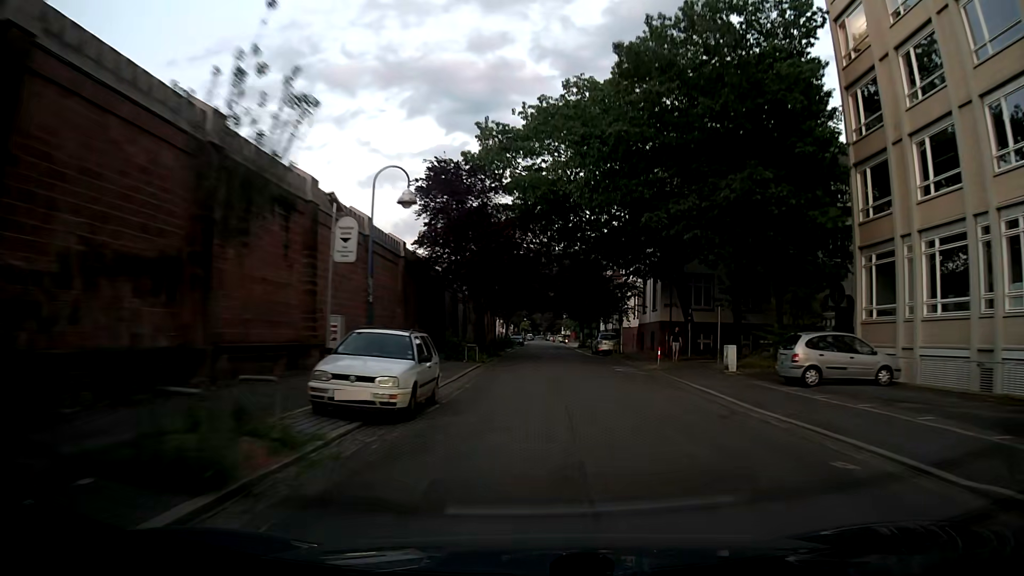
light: Day
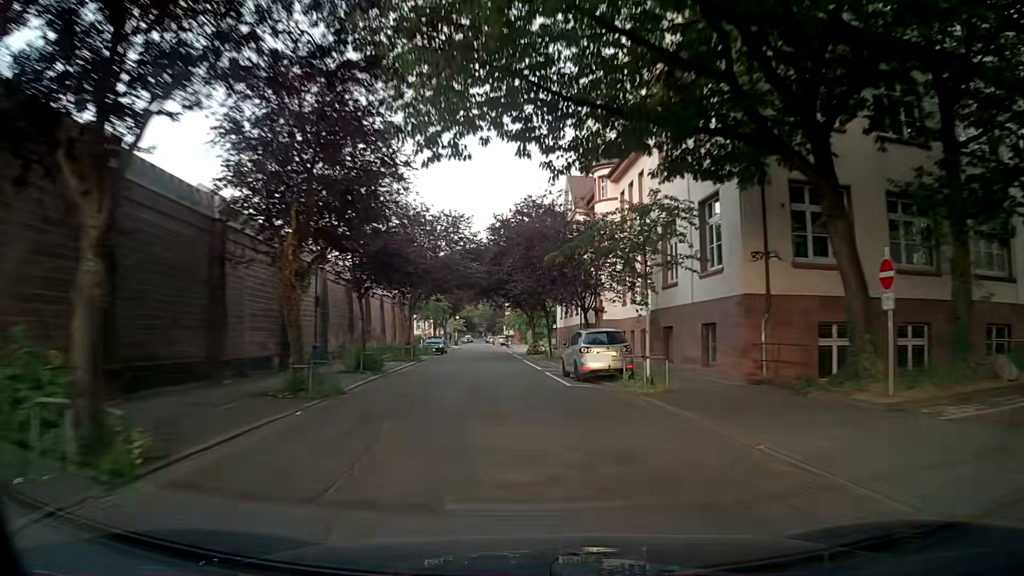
(+1.1, +27.0) m; +4°
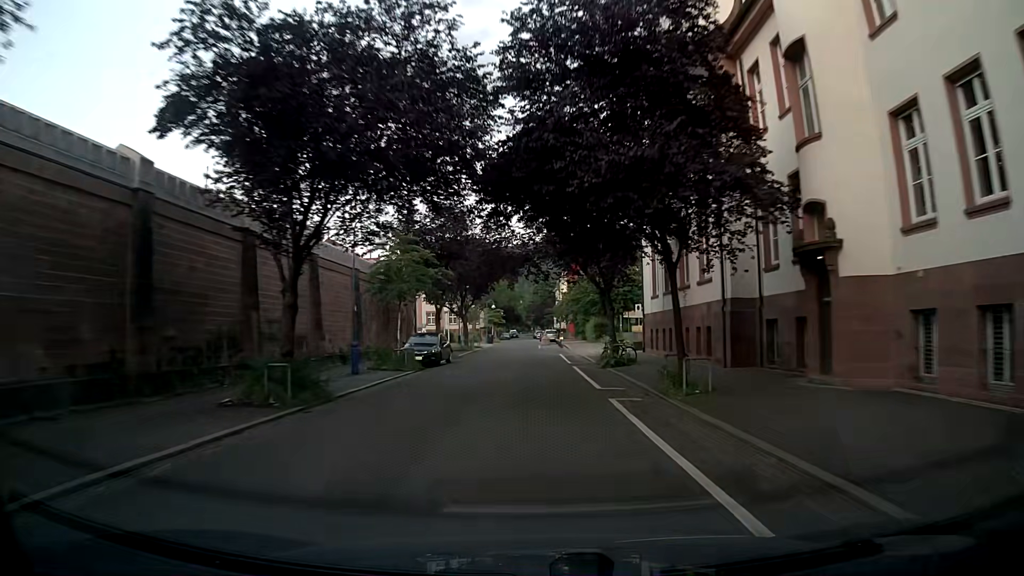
(-0.8, +26.2) m; -5°
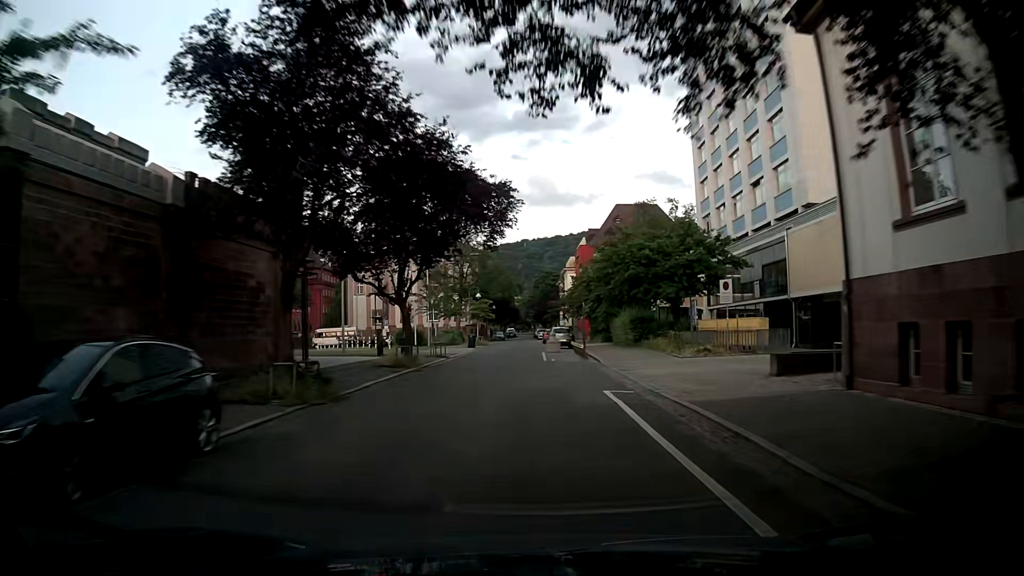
(+0.6, +24.4) m; +1°
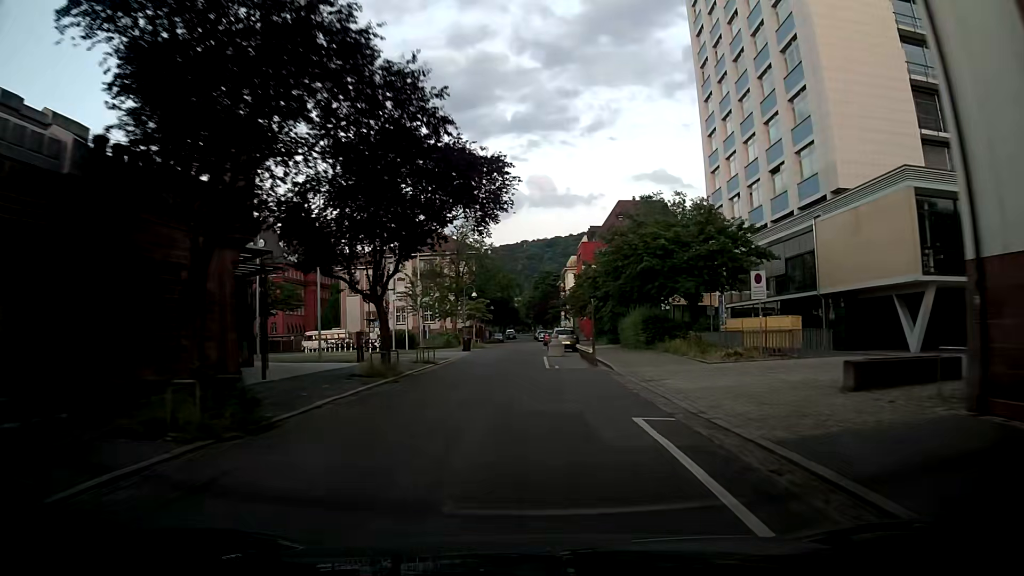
(0.0, +4.3) m; 0°
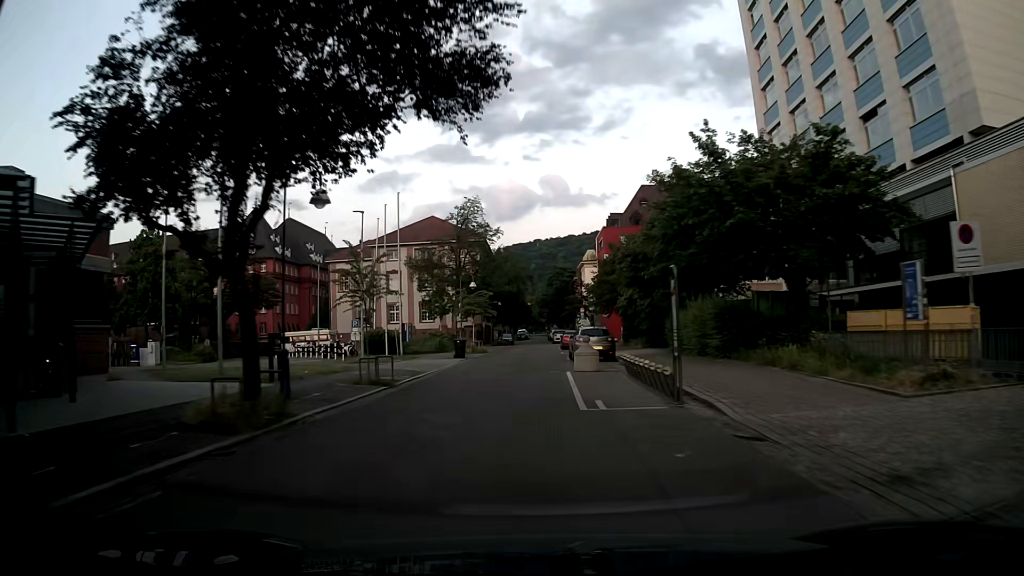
(0.0, +12.5) m; 0°
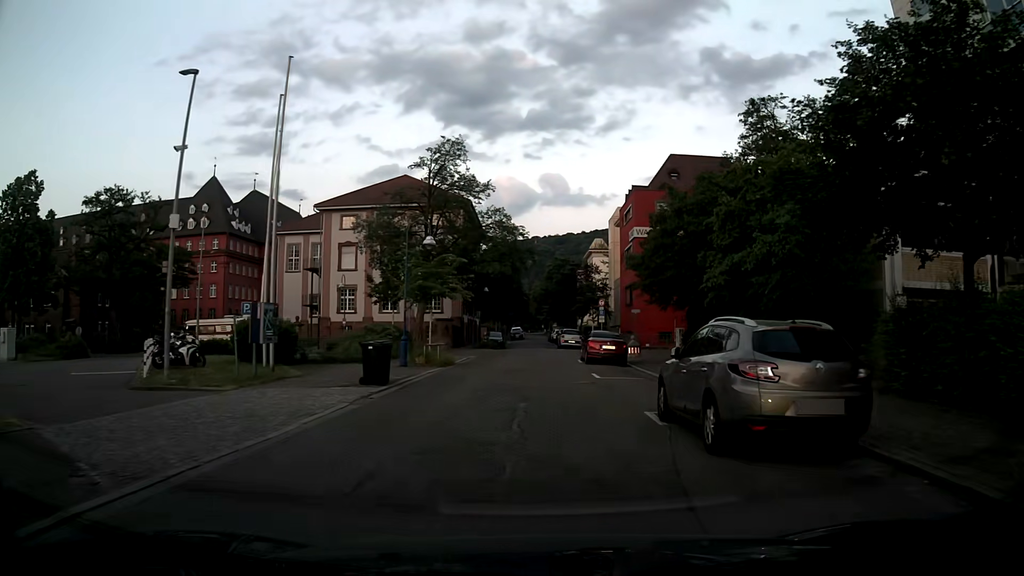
(-0.5, +21.2) m; +1°
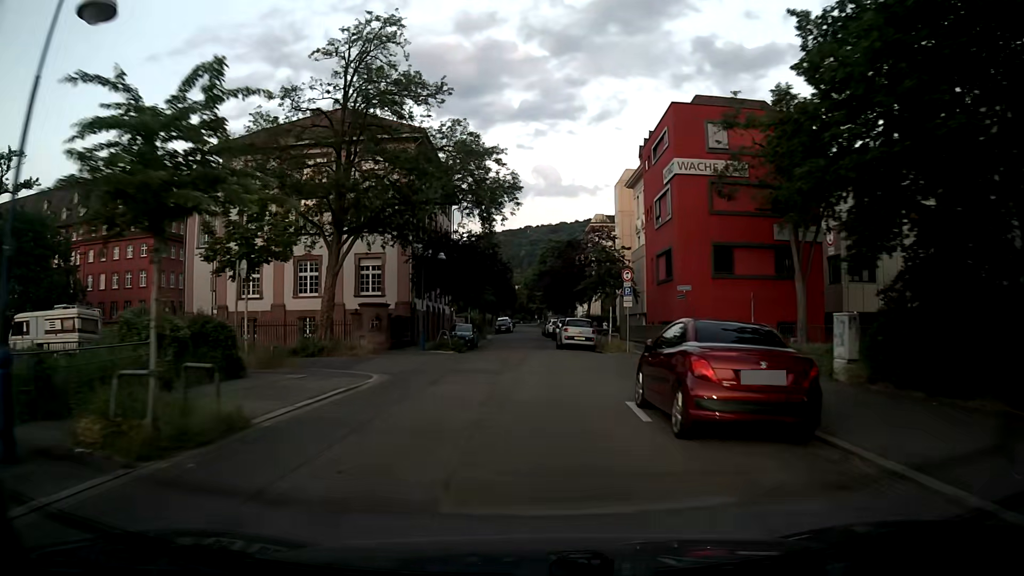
(+0.2, +19.8) m; 0°
